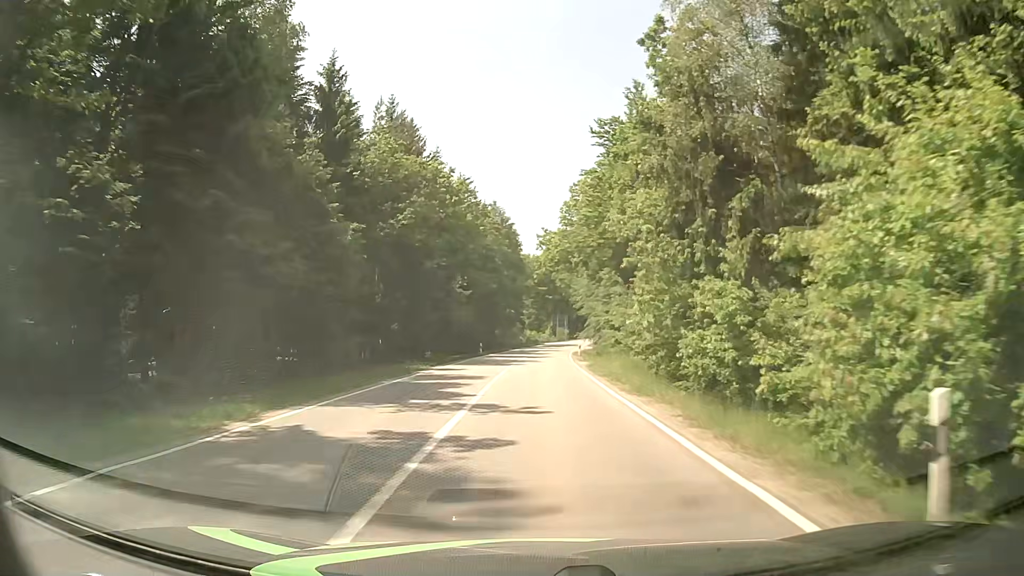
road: tertiary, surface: asphalt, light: Day
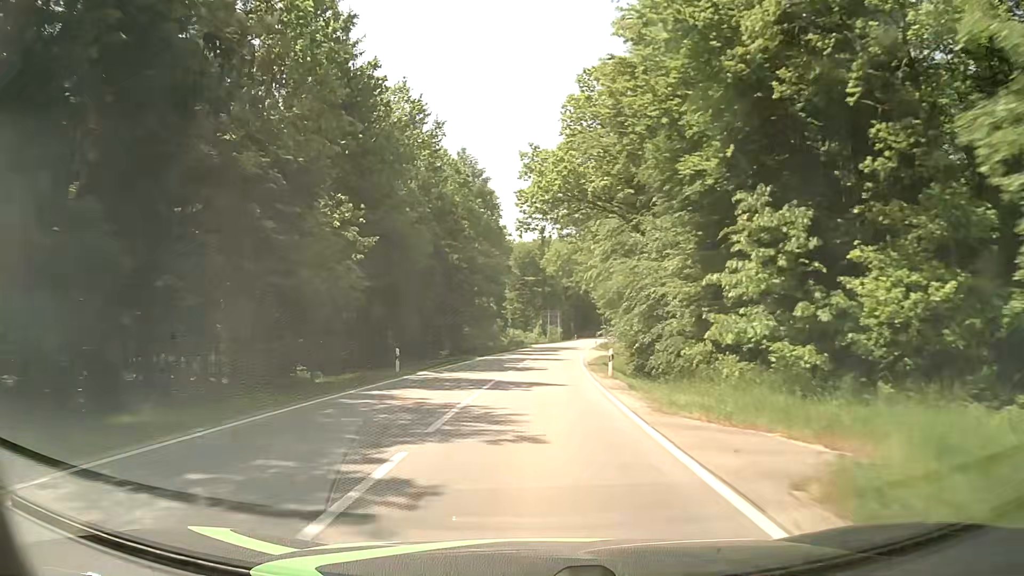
(+0.3, +29.4) m; +1°
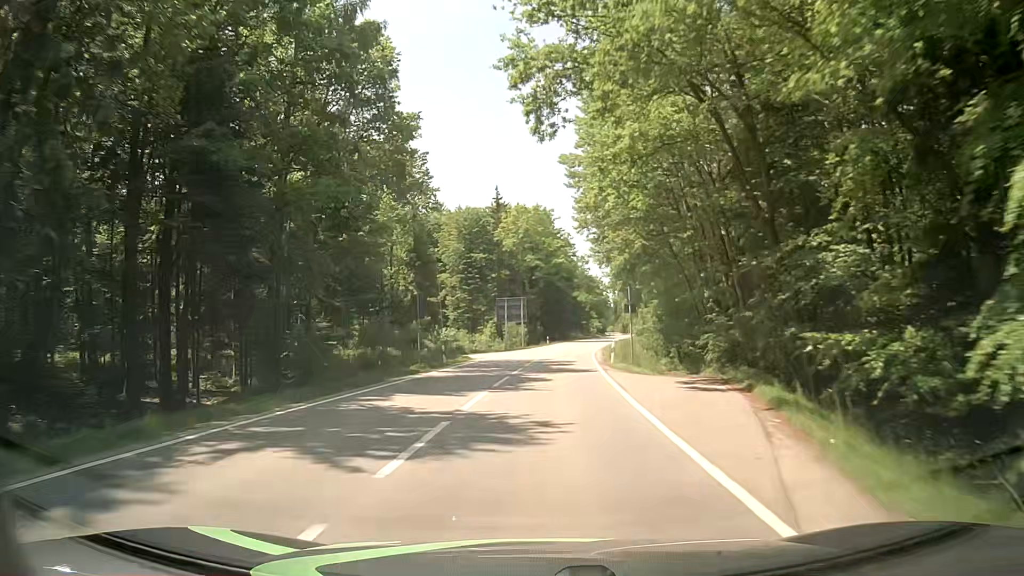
(+1.1, +43.4) m; +3°
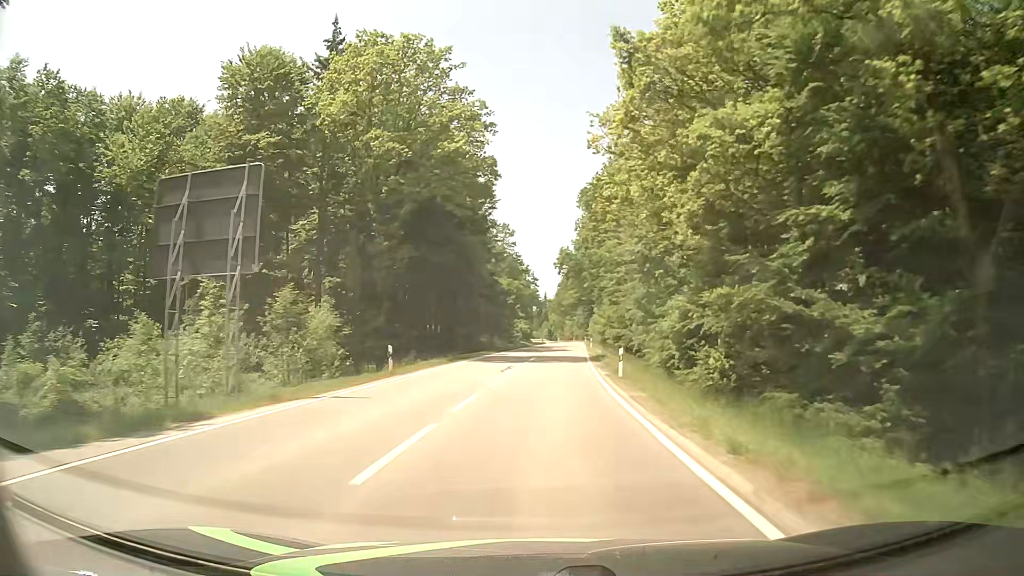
(+3.6, +58.3) m; +7°
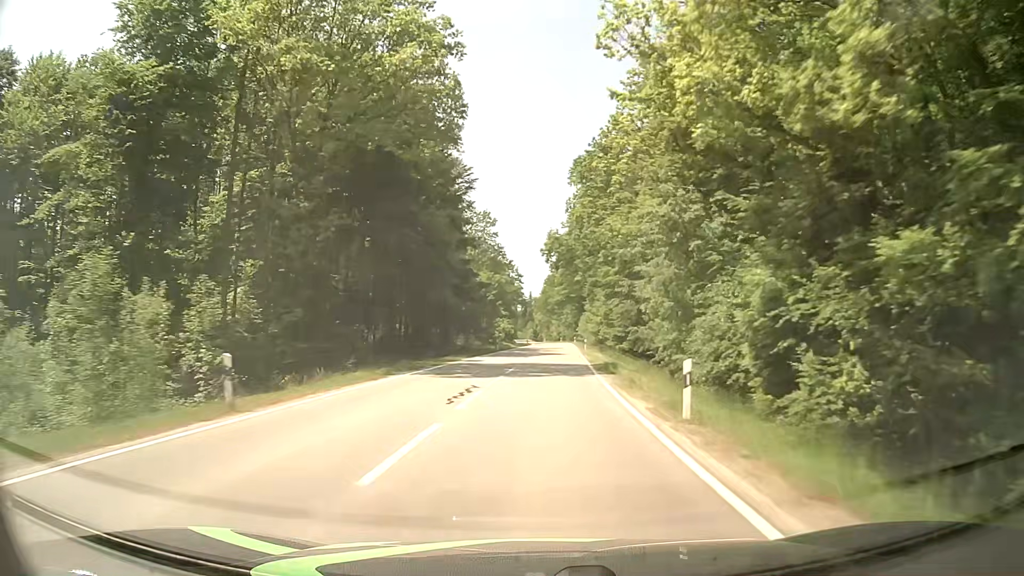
(+0.1, +12.0) m; +1°
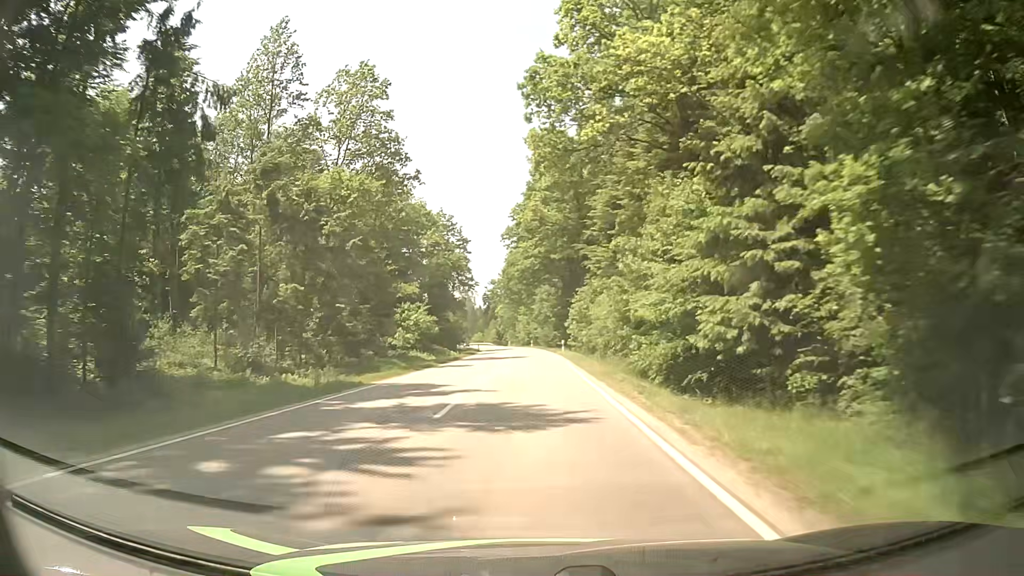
(+2.1, +60.7) m; +2°
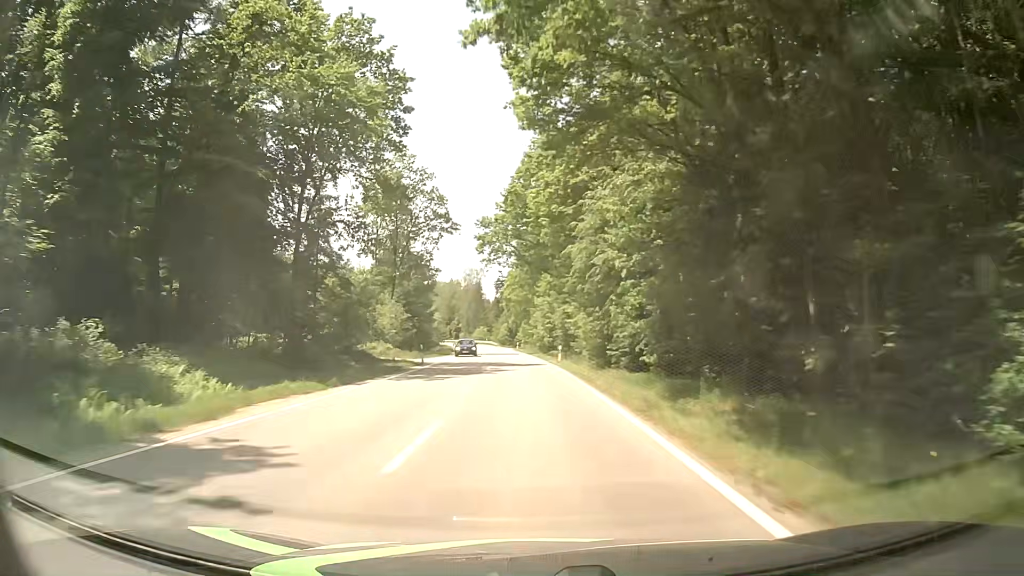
(+0.4, +61.8) m; -1°
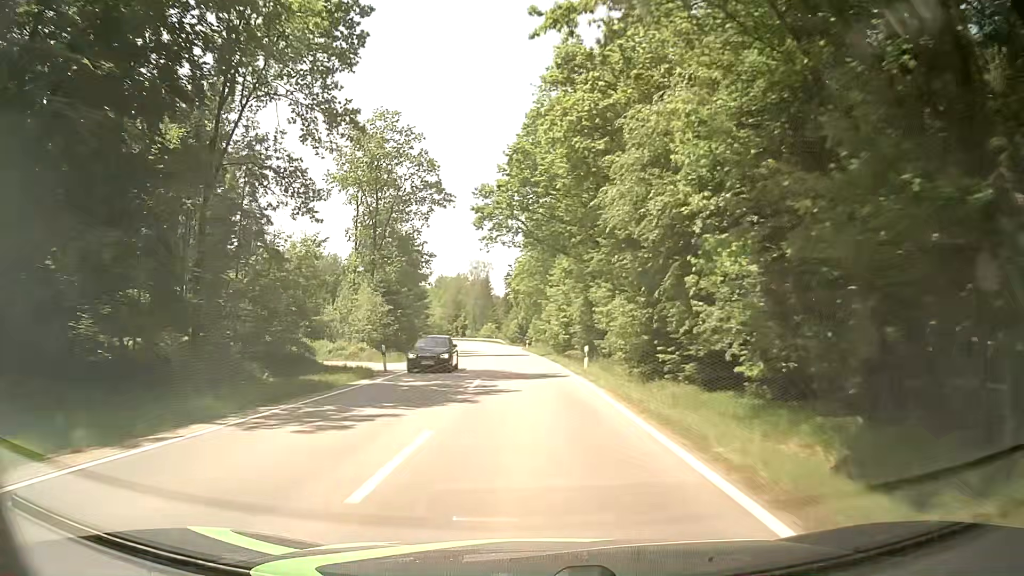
(-0.1, +12.5) m; -1°
(0, +10) (0, +20) (0, +30) (-1, +40) (-1, +50) (-2, +60) (-3, +70) (-4, +80) (-5, +90) (-6, +100) m
